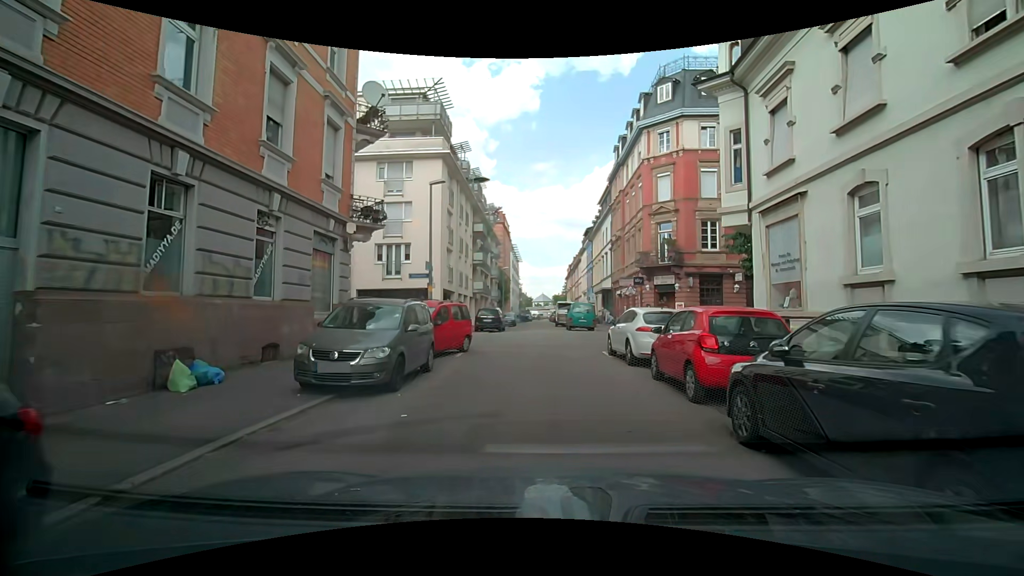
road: residential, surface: asphalt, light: Day
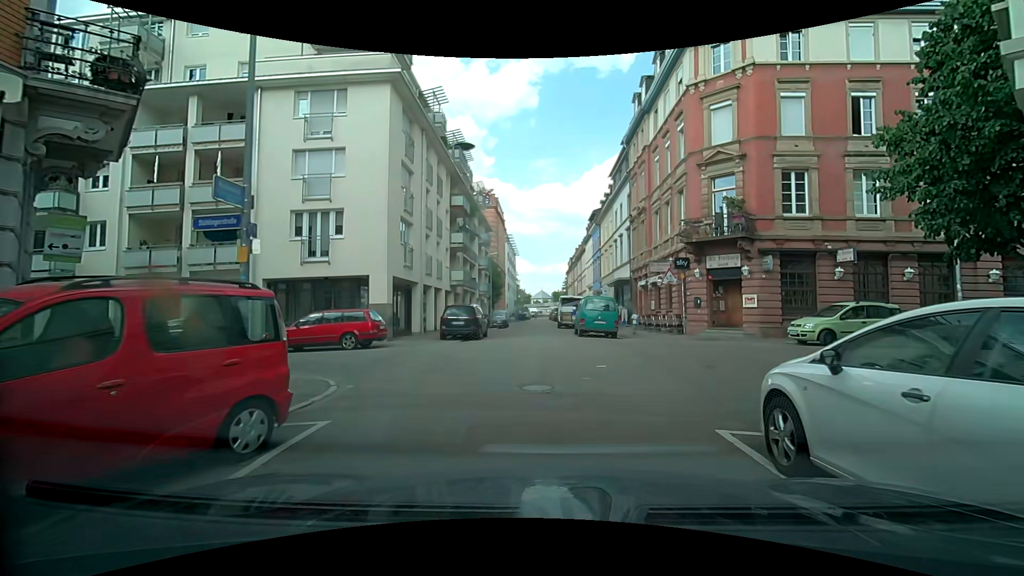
(+0.2, +10.8) m; +1°
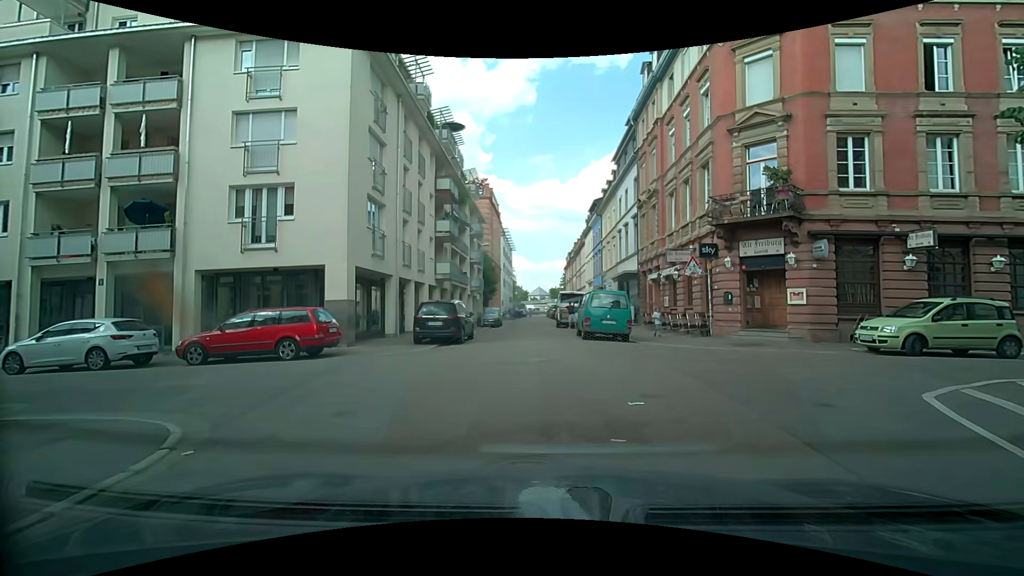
(-0.1, +4.0) m; +2°
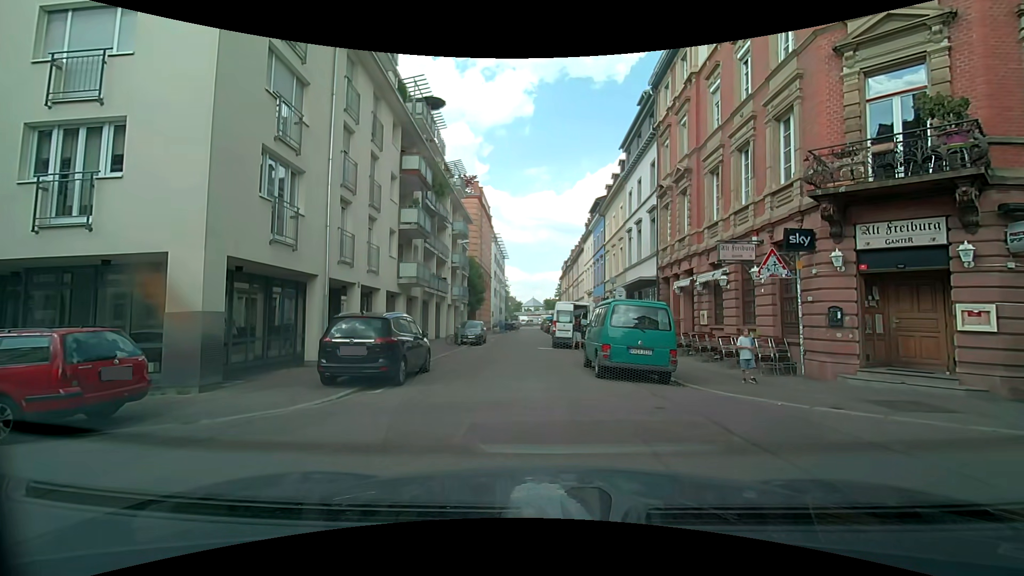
(-0.1, +7.0) m; -1°
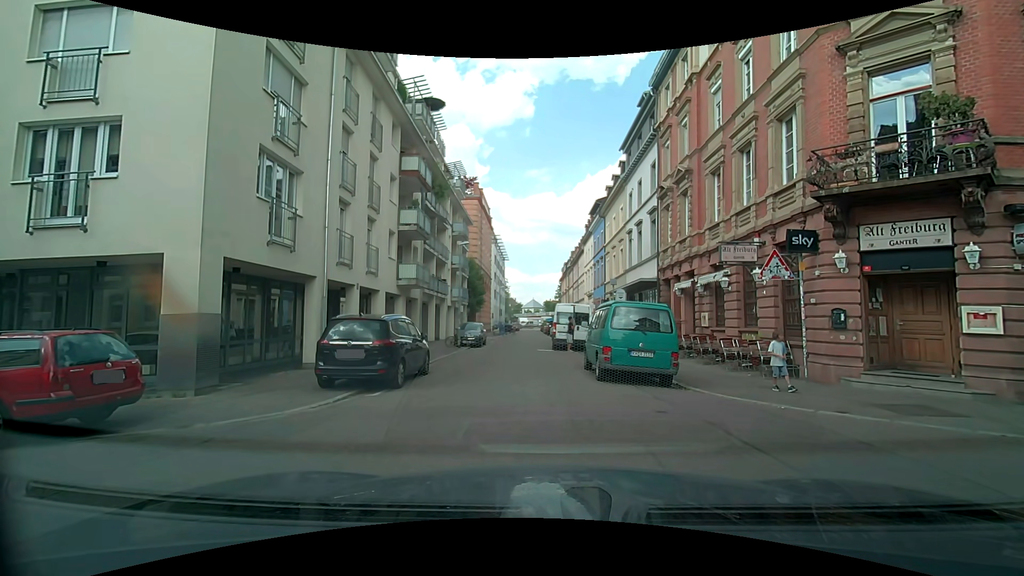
(0.0, +0.2) m; 0°
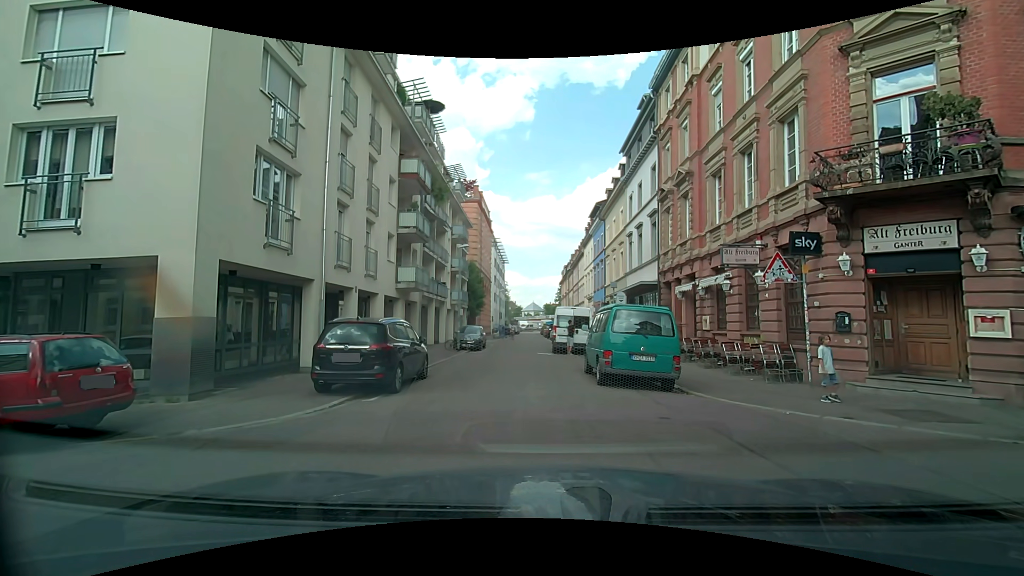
(0.0, +0.2) m; 0°
